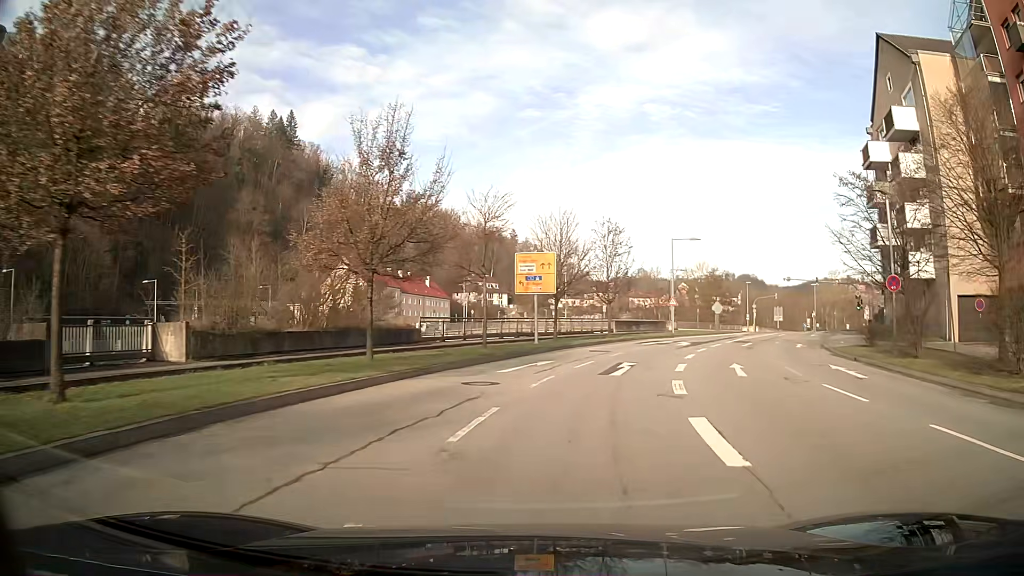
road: primary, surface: asphalt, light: Day
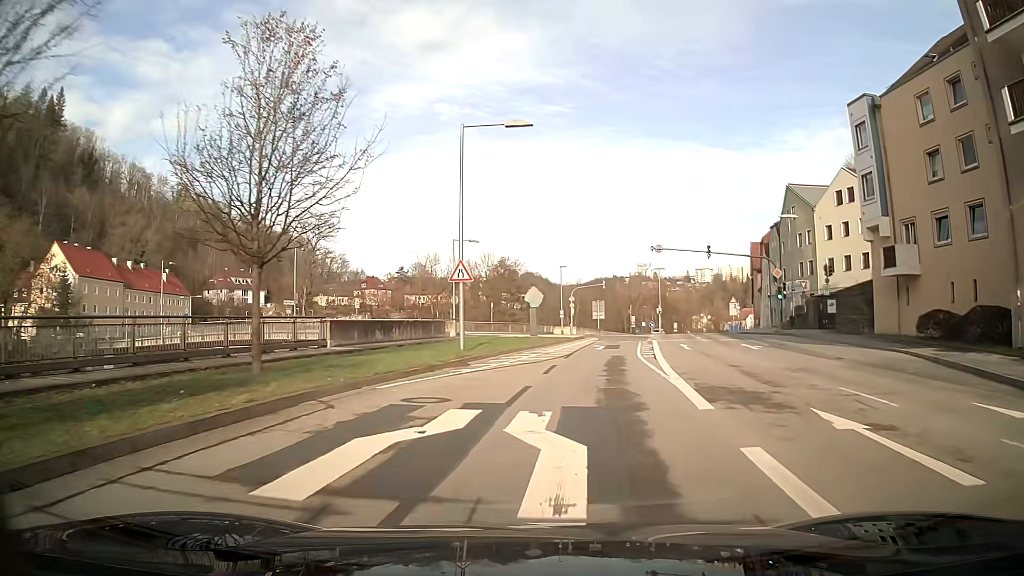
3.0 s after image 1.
(+5.7, +32.3) m; +18°
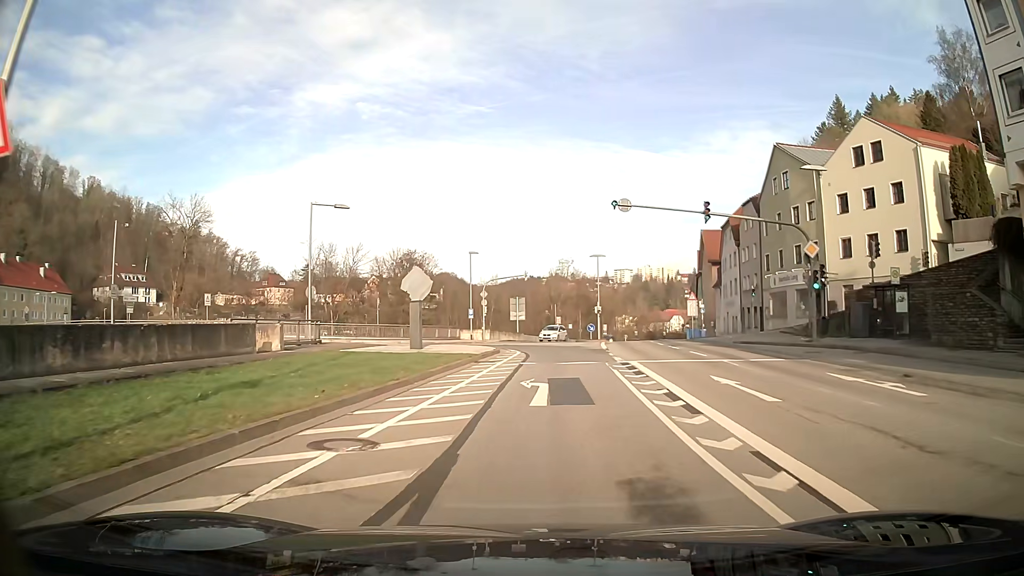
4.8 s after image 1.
(+1.1, +18.3) m; +6°
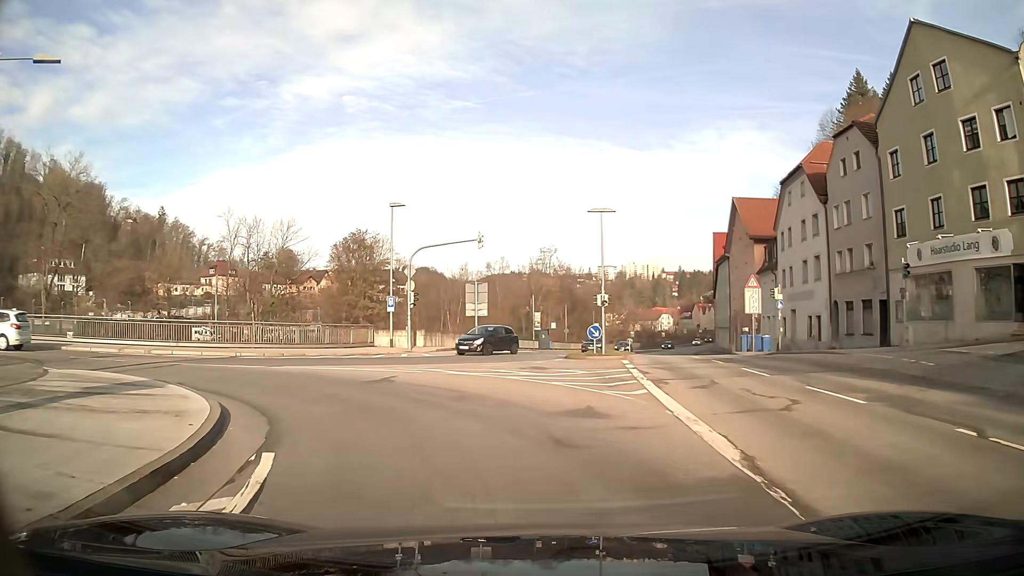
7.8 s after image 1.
(+0.8, +25.3) m; -2°
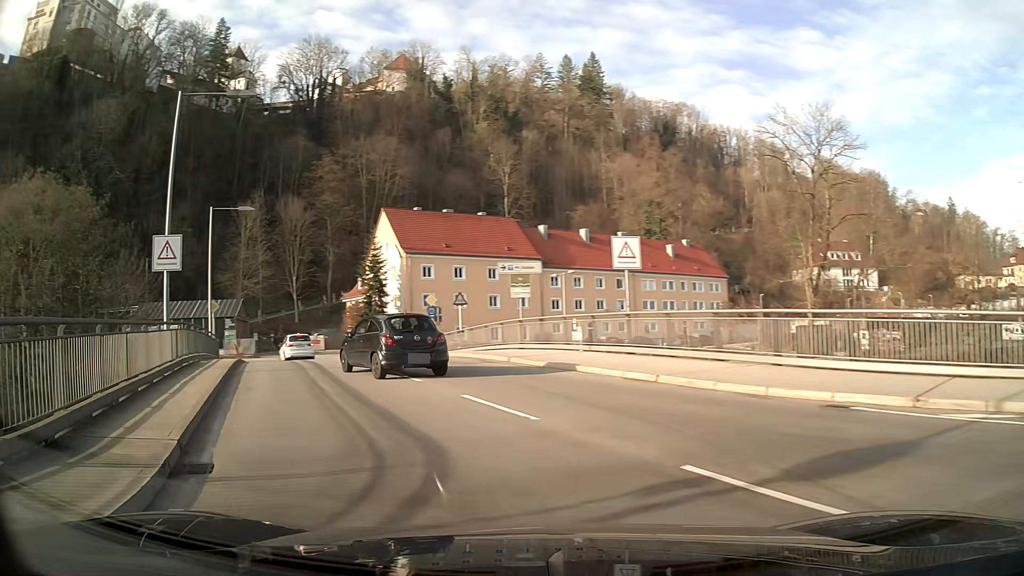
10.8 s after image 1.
(-10.1, +16.1) m; -71°
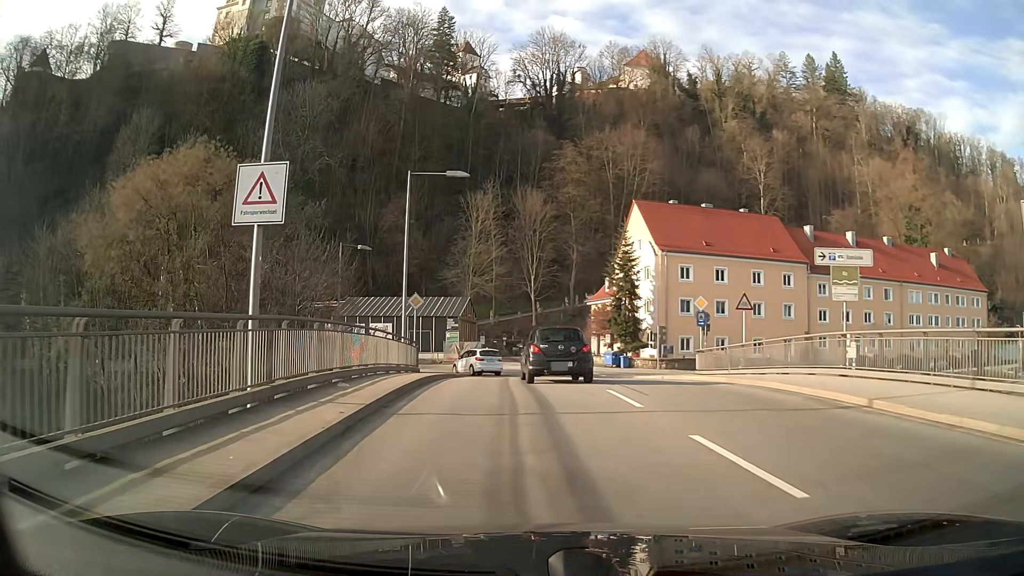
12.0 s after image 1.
(-1.6, +9.2) m; -16°
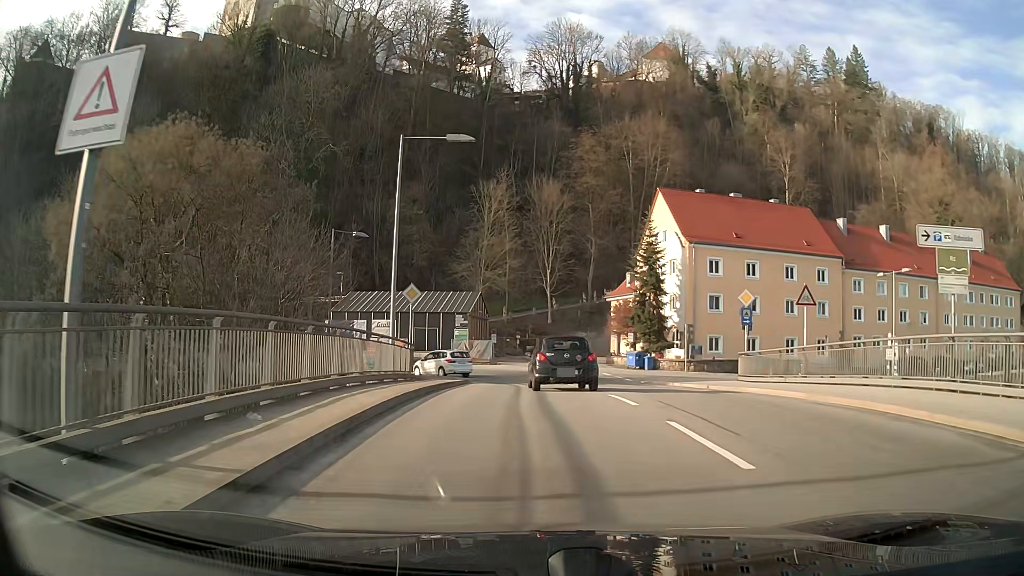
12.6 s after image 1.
(-0.1, +5.1) m; -1°
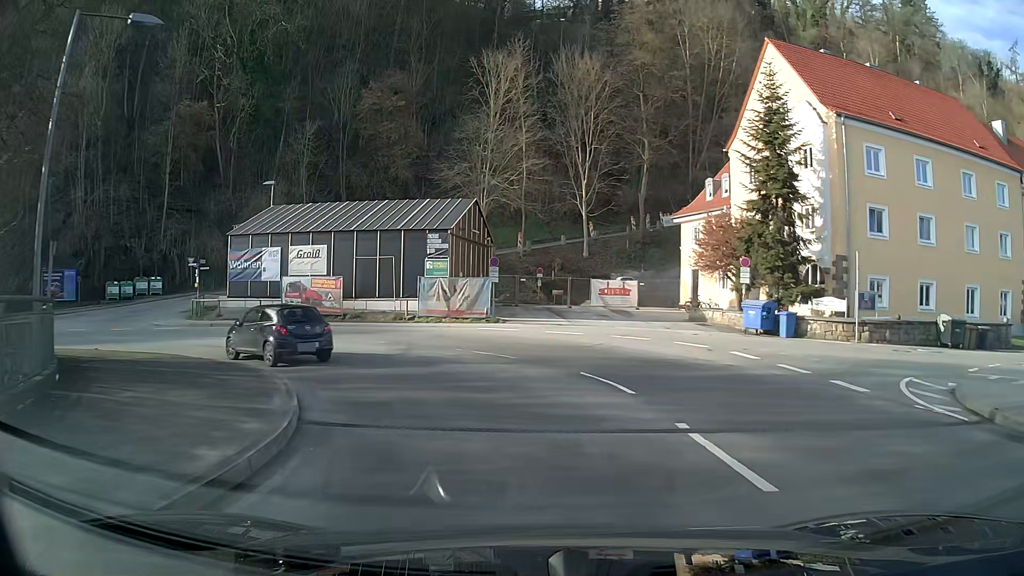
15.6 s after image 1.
(-0.4, +25.4) m; -4°
